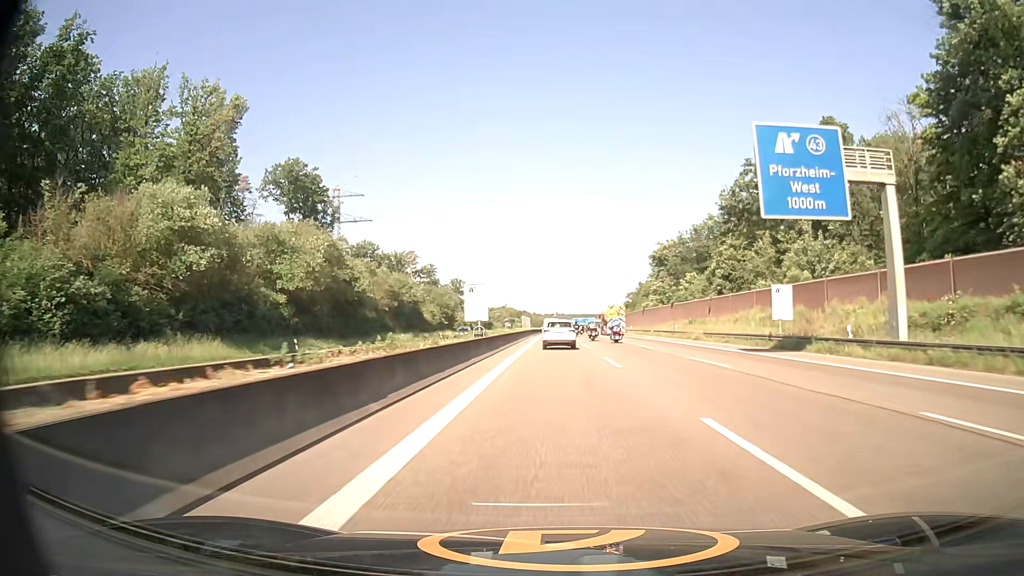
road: motorway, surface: asphalt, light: Day
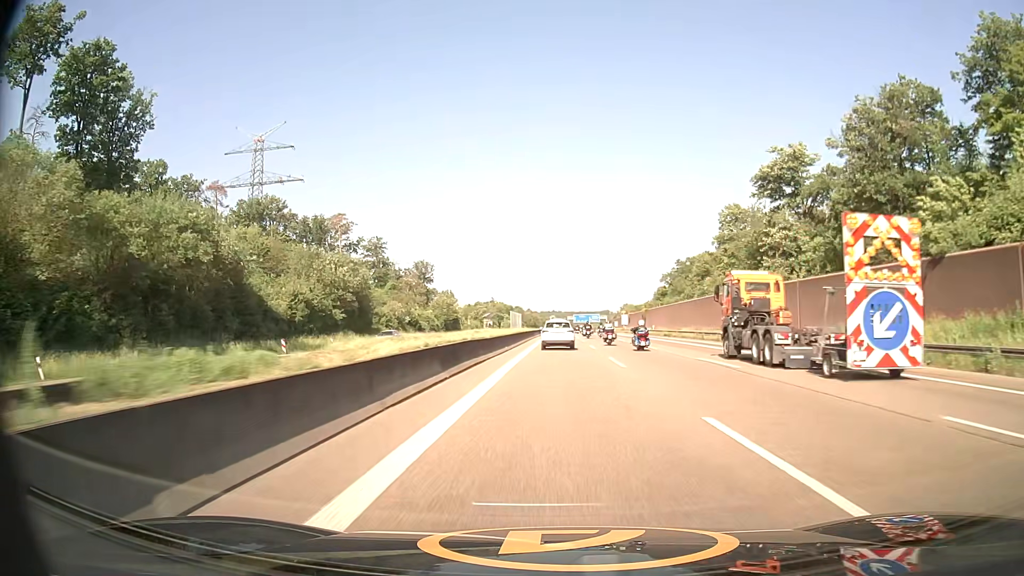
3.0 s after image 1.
(+0.1, +72.0) m; 0°
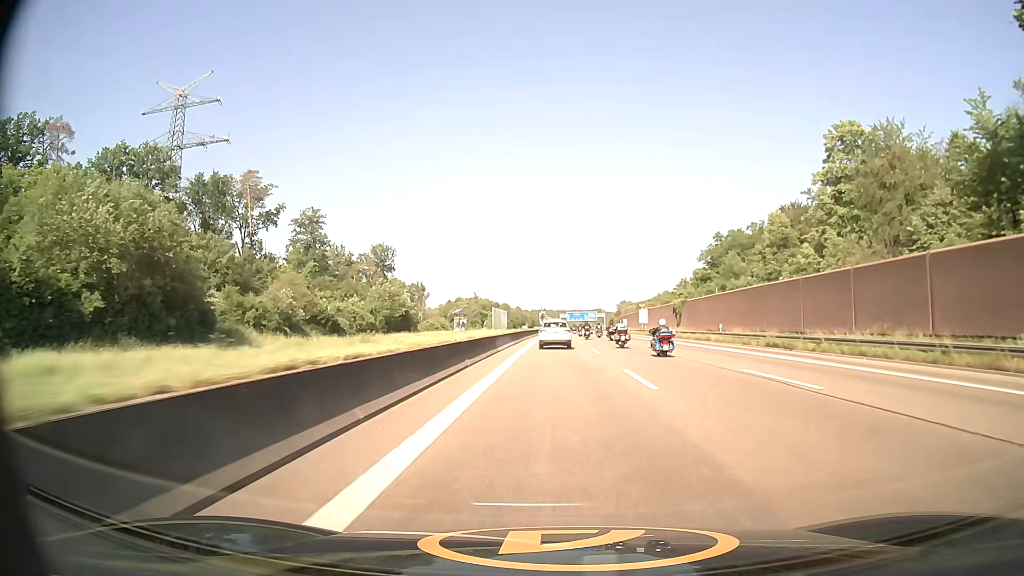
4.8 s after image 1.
(+0.3, +43.3) m; +1°
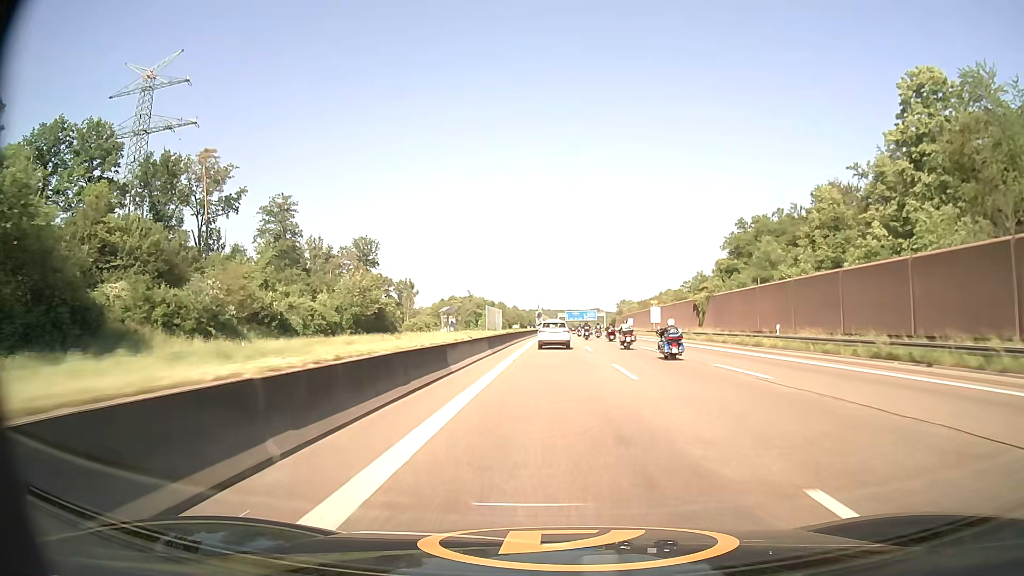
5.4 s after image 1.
(0.0, +14.7) m; 0°
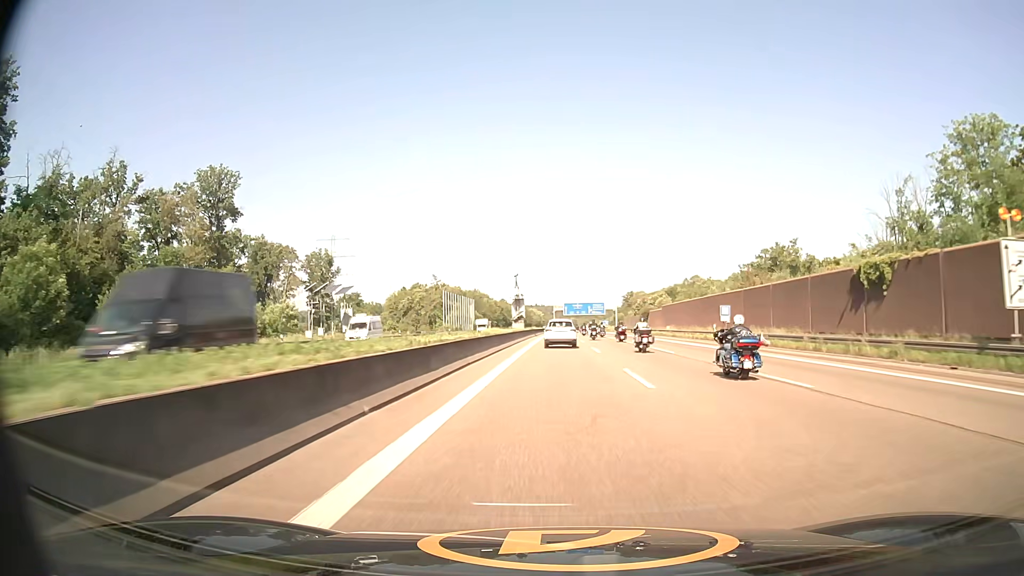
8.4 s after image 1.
(+0.3, +74.7) m; 0°
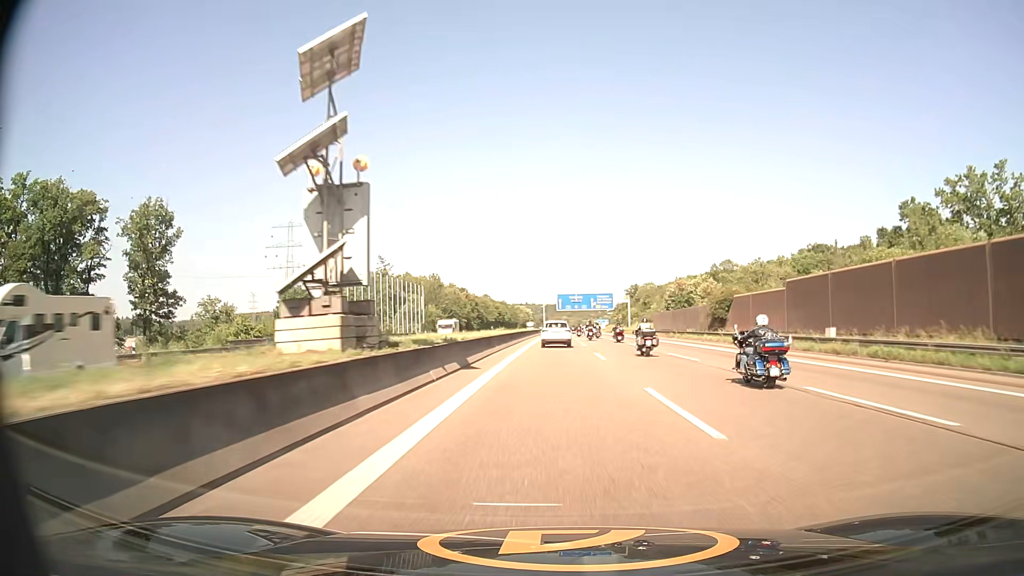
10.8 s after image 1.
(+0.5, +60.1) m; +1°
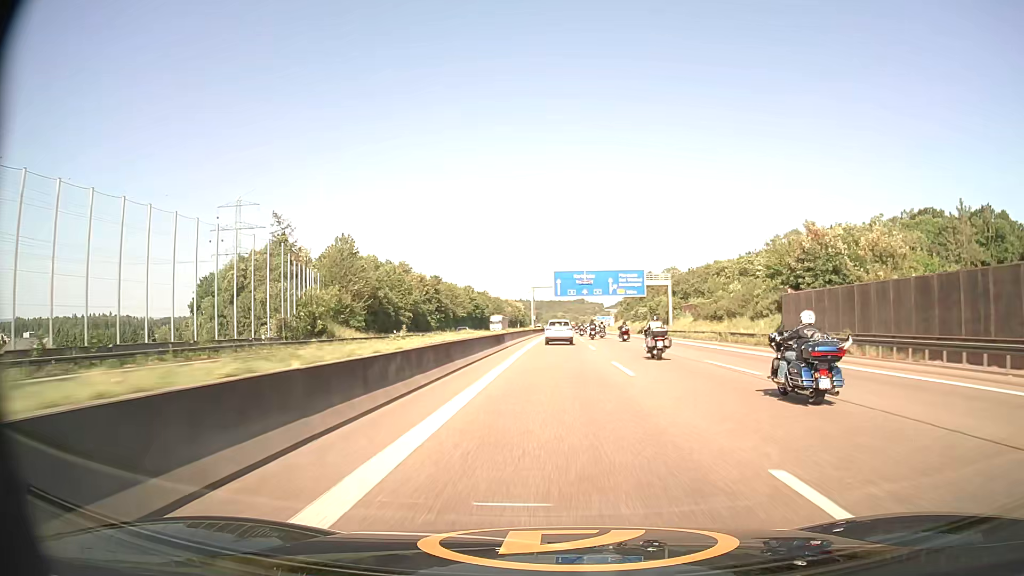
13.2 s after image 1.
(+0.3, +62.2) m; 0°
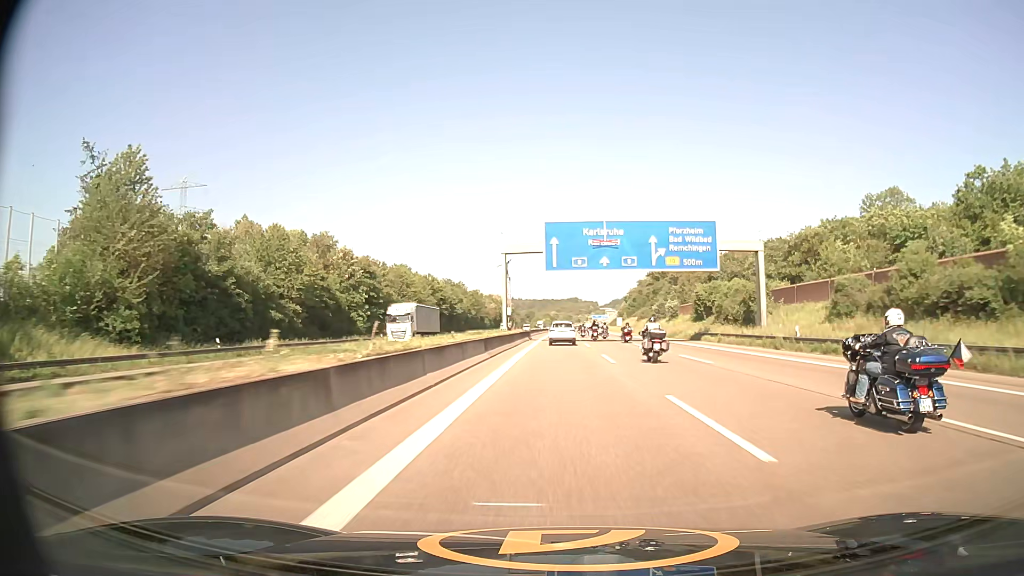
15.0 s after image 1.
(+0.2, +47.4) m; +1°
(0, +10) (0, +20) (0, +30) (0, +40) (0, +50) (0, +60) (+1, +70) (+1, +80) (+1, +90) (+1, +100) m
